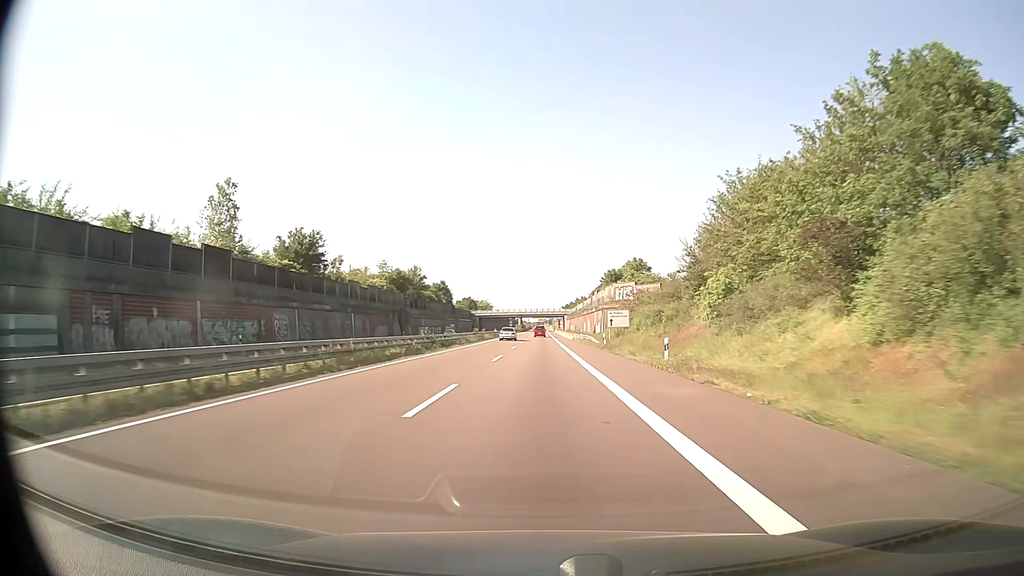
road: trunk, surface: asphalt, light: Day
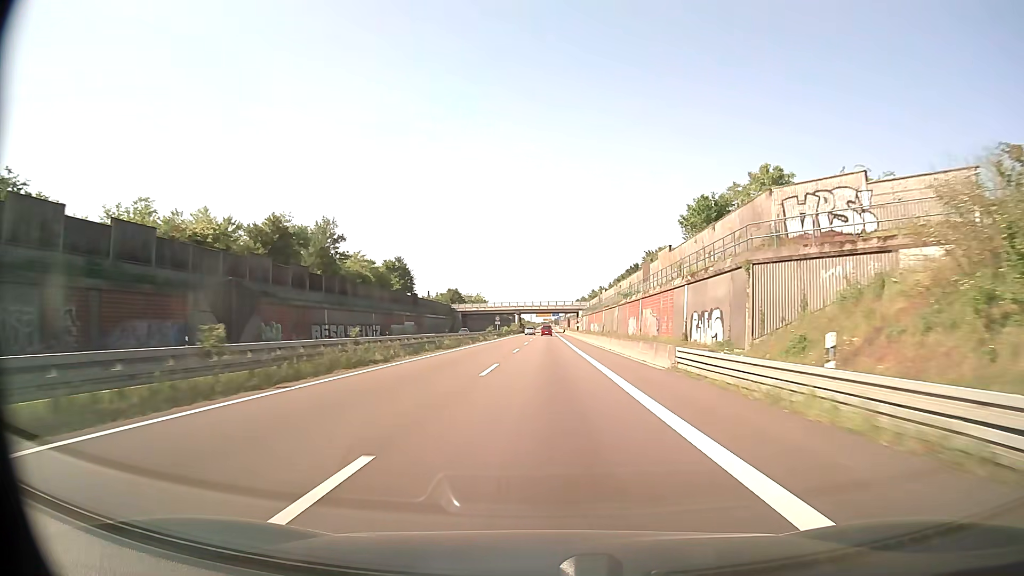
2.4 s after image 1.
(-0.4, +63.4) m; -1°
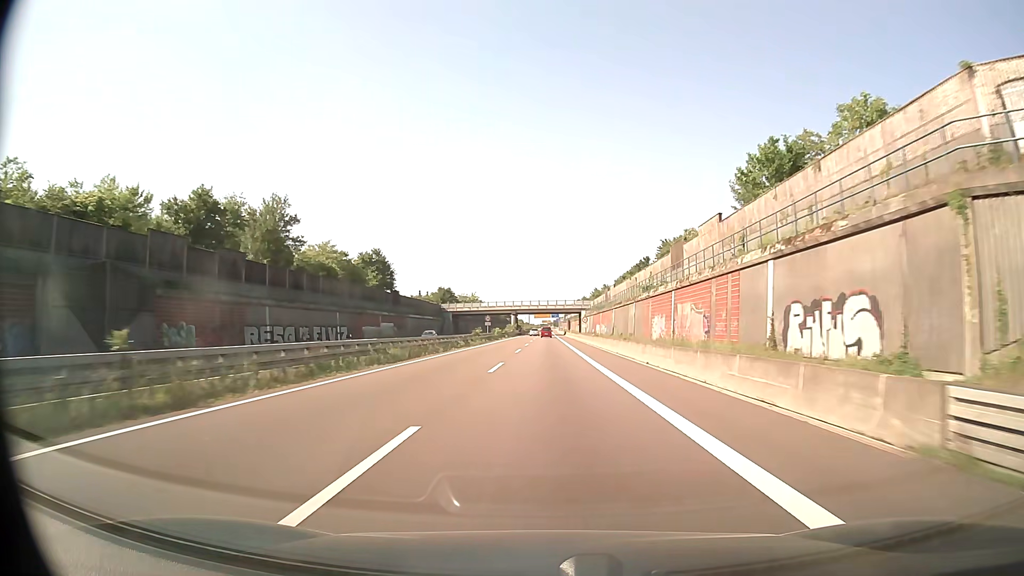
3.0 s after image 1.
(0.0, +15.8) m; 0°
(0, +10) (0, +20) (0, +30) (0, +40) (0, +50) (0, +60) (0, +70) (0, +80) (0, +90) (0, +100) m
